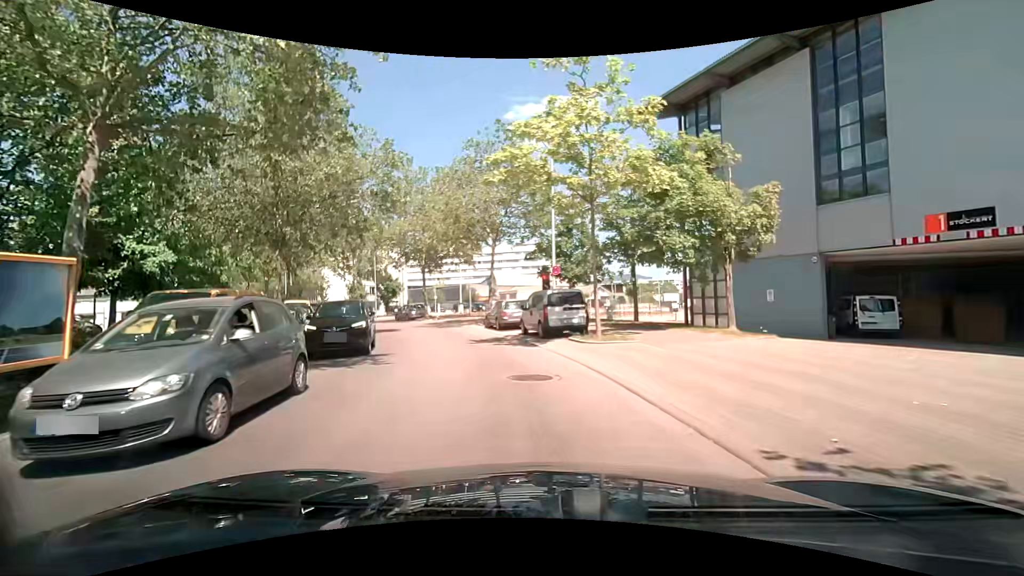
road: tertiary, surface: asphalt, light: Day
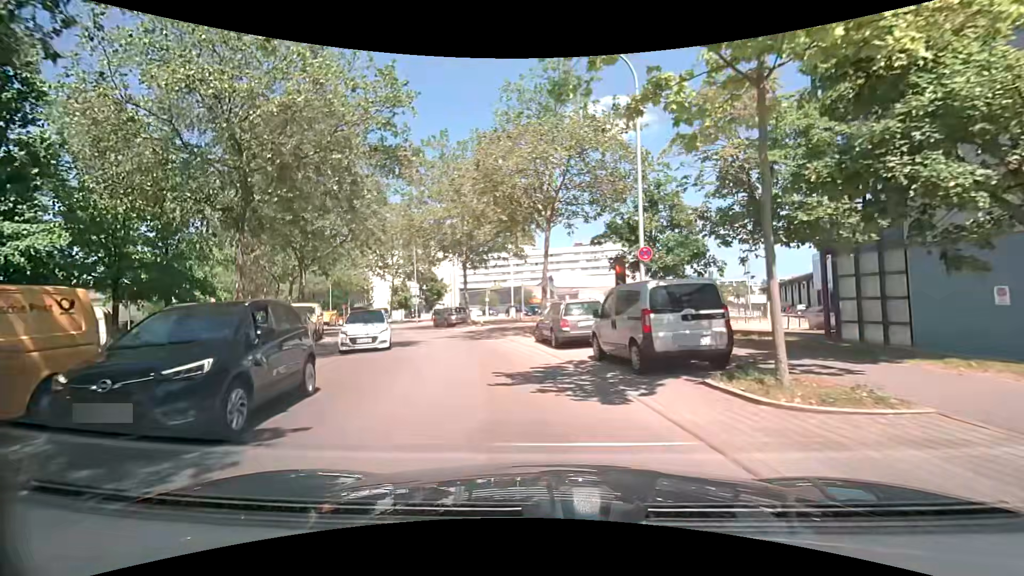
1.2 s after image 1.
(-0.7, +8.1) m; -9°
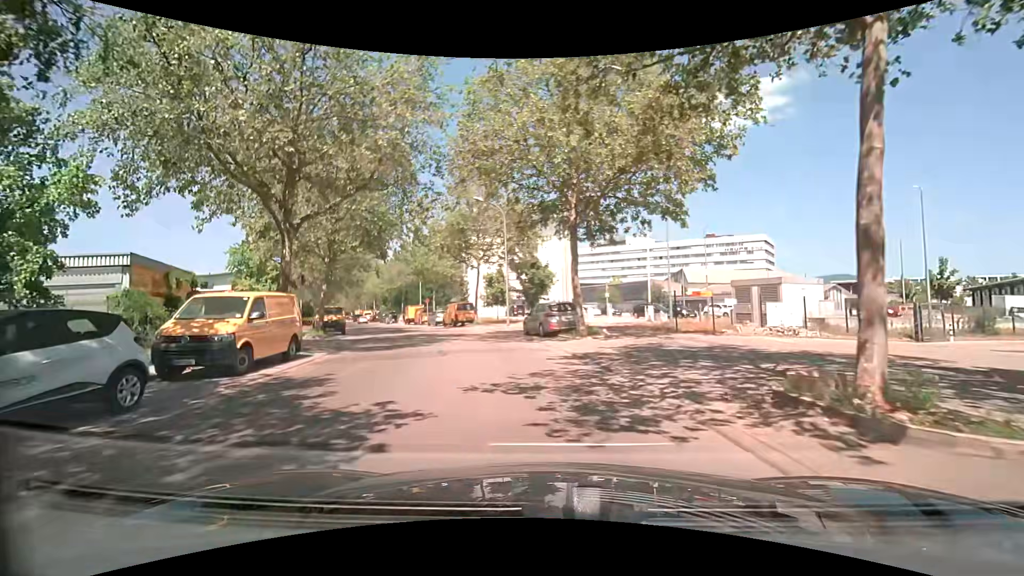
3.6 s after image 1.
(-1.7, +15.6) m; -12°
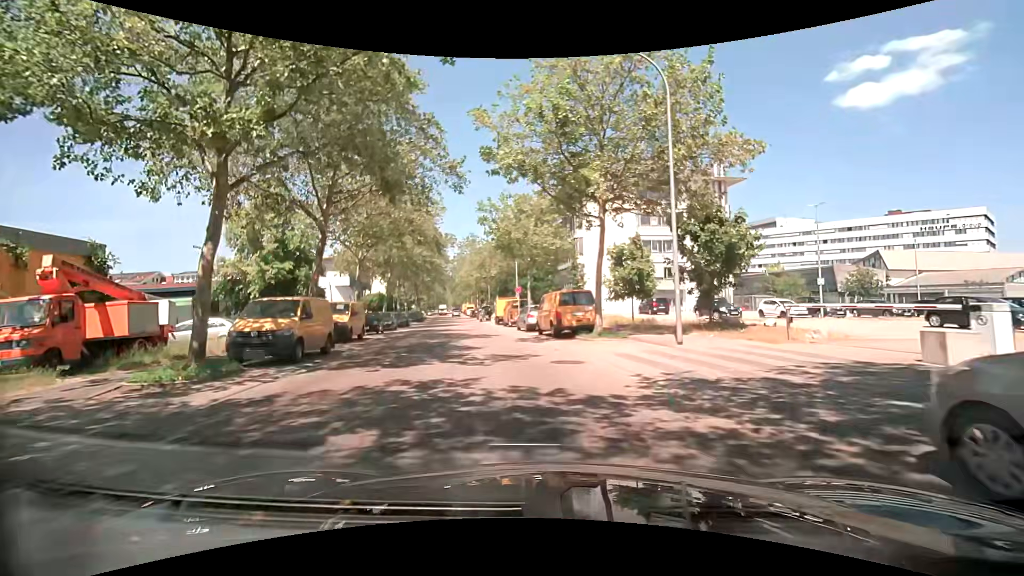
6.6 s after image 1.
(-2.5, +19.9) m; -14°
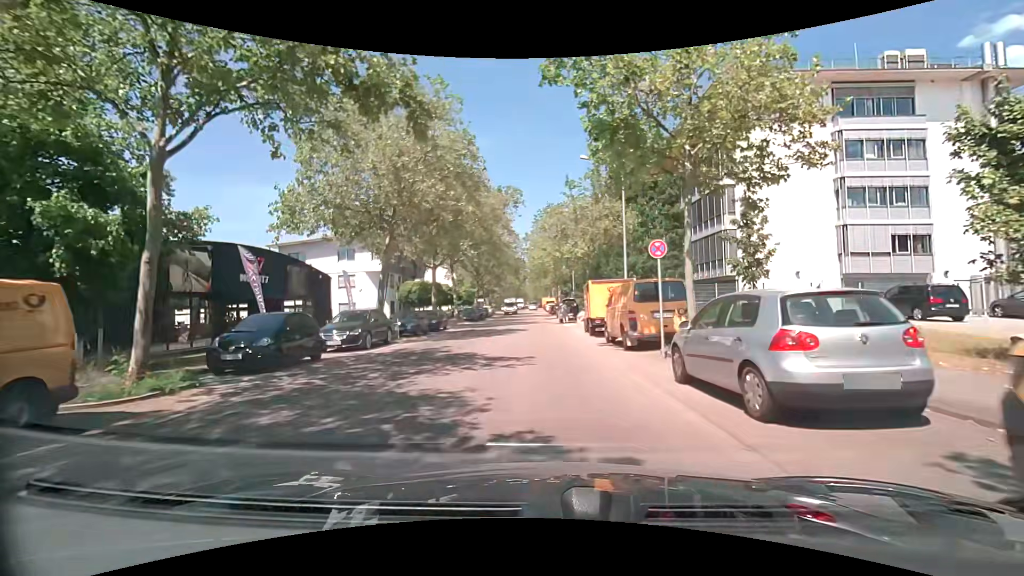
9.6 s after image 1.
(-2.1, +21.5) m; -9°
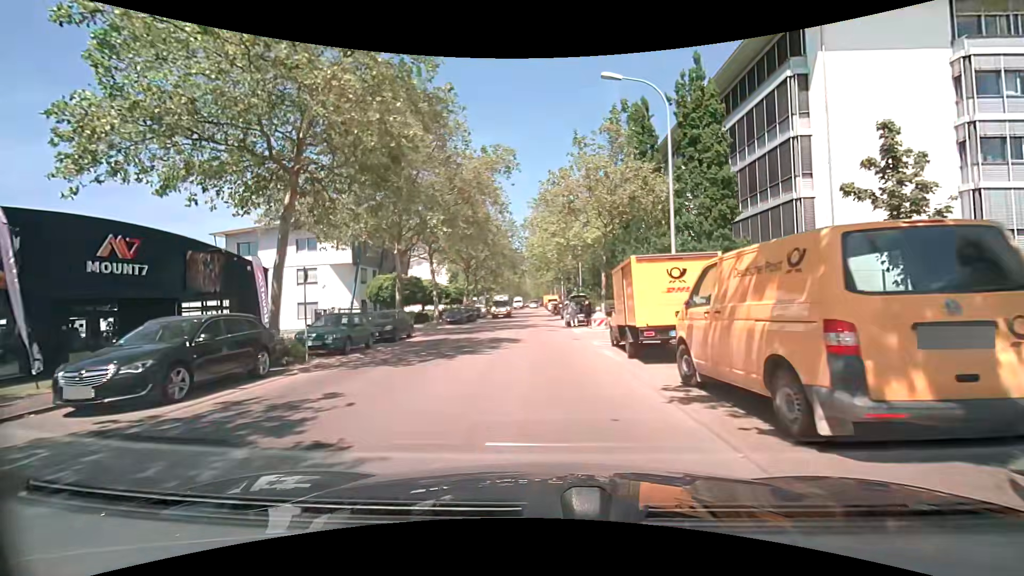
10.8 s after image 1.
(0.0, +9.5) m; 0°
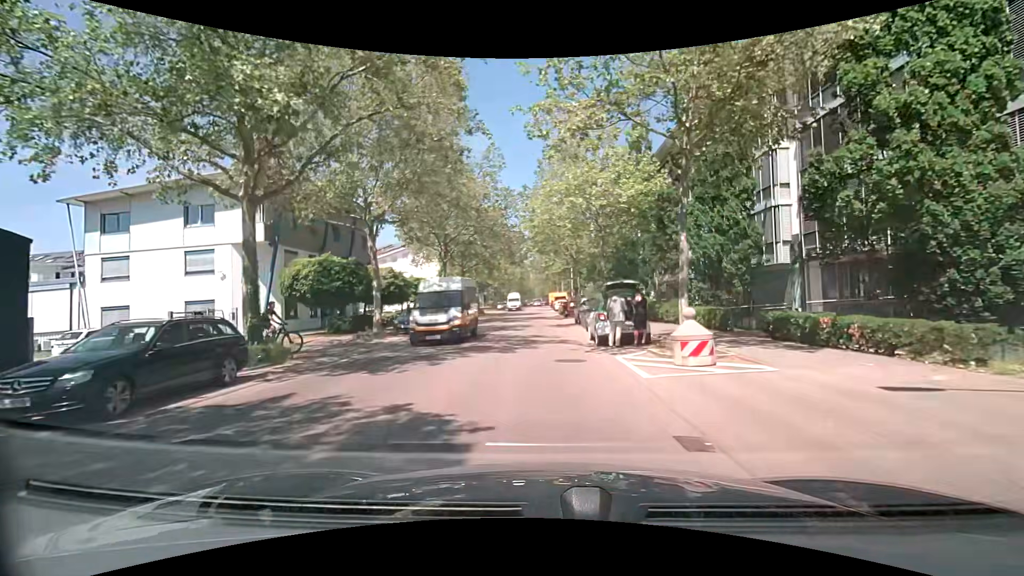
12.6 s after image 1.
(-0.1, +14.9) m; 0°
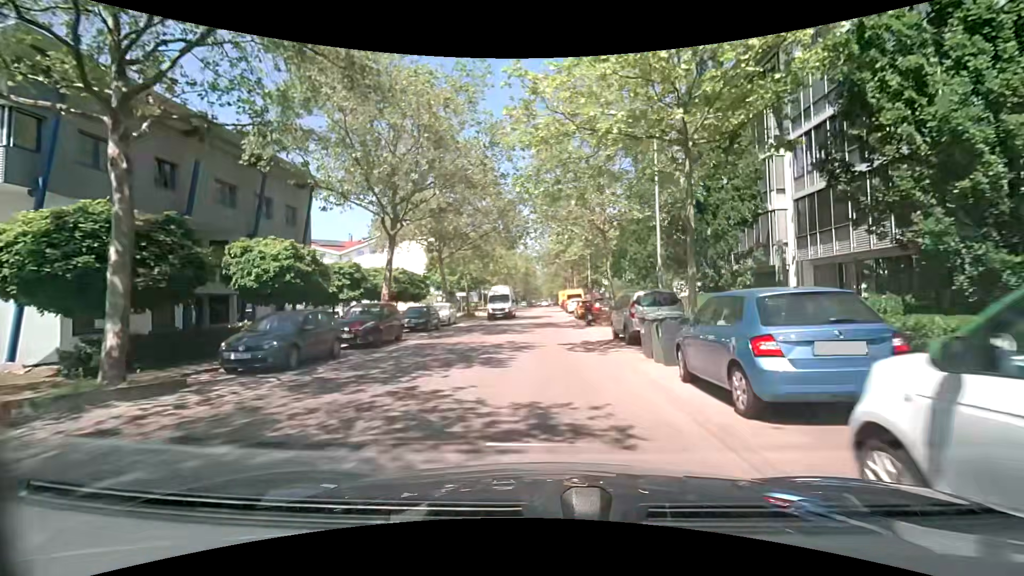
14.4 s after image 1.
(-0.2, +15.3) m; -1°
(0, +10) (0, +20) (0, +30) (0, +40) (0, +50) (0, +60) (0, +70) (0, +80) (0, +90) (0, +100) m
